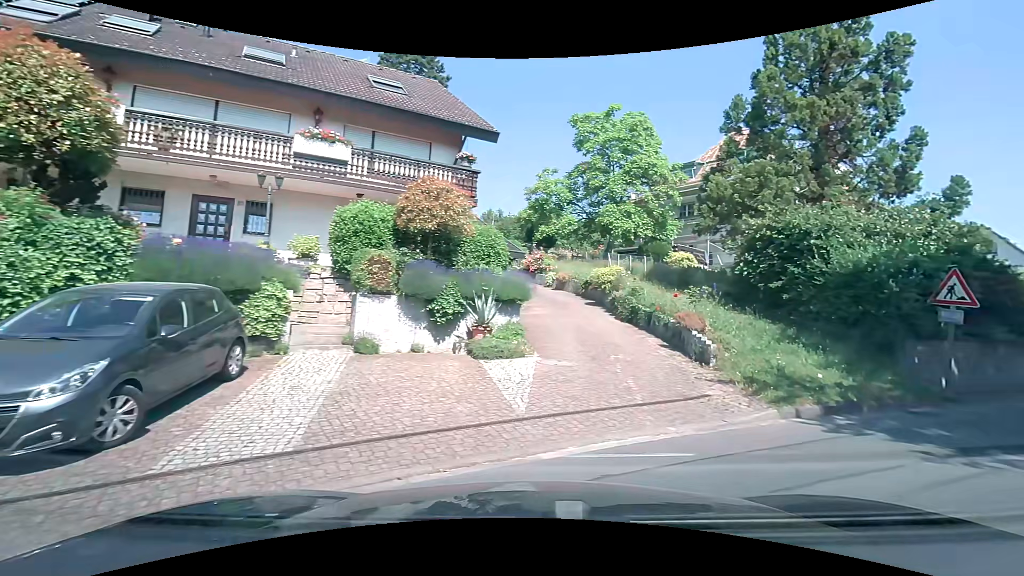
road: residential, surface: asphalt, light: Day
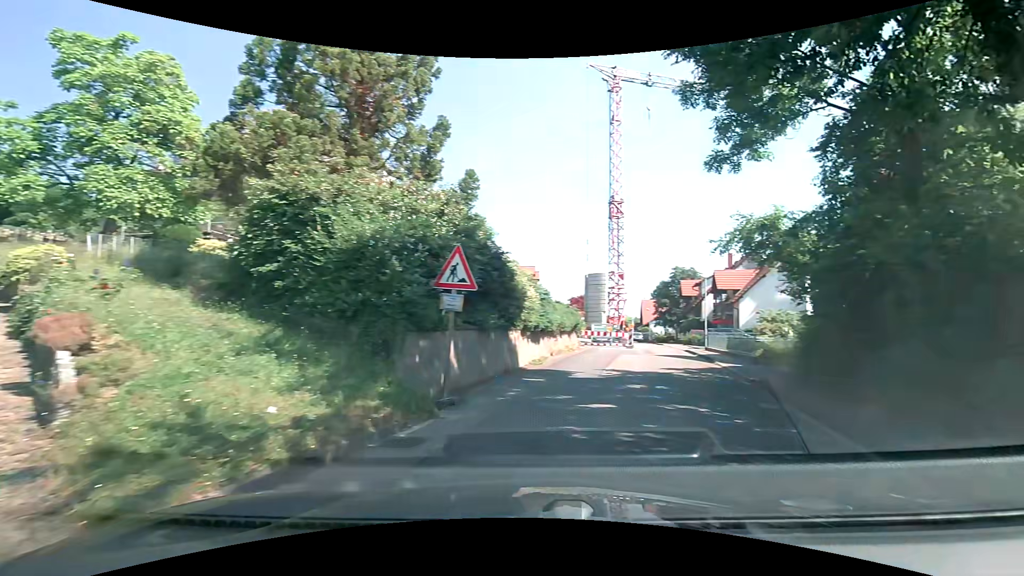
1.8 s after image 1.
(+2.1, +4.4) m; +48°
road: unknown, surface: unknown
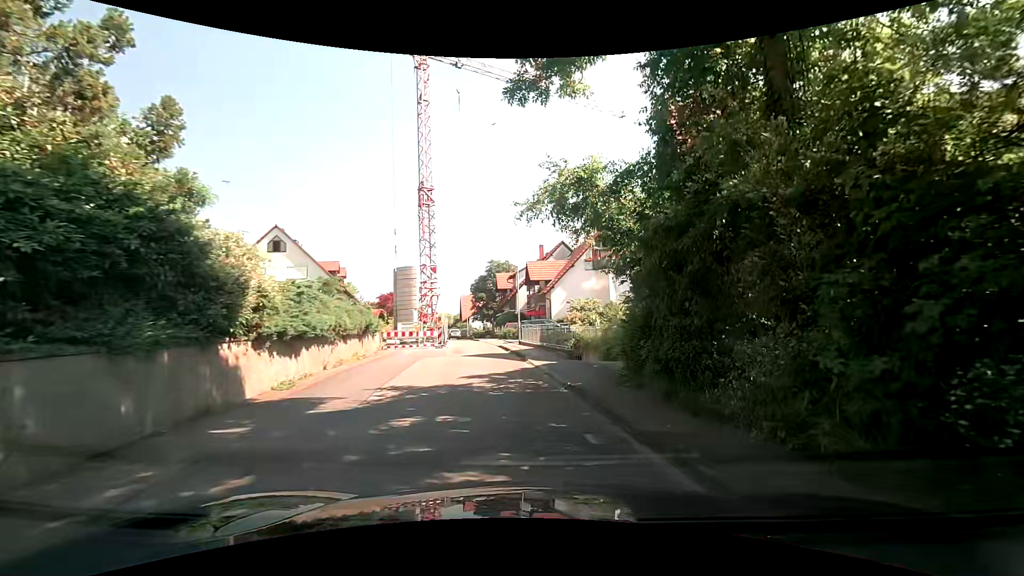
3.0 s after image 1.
(+0.9, +4.5) m; +18°
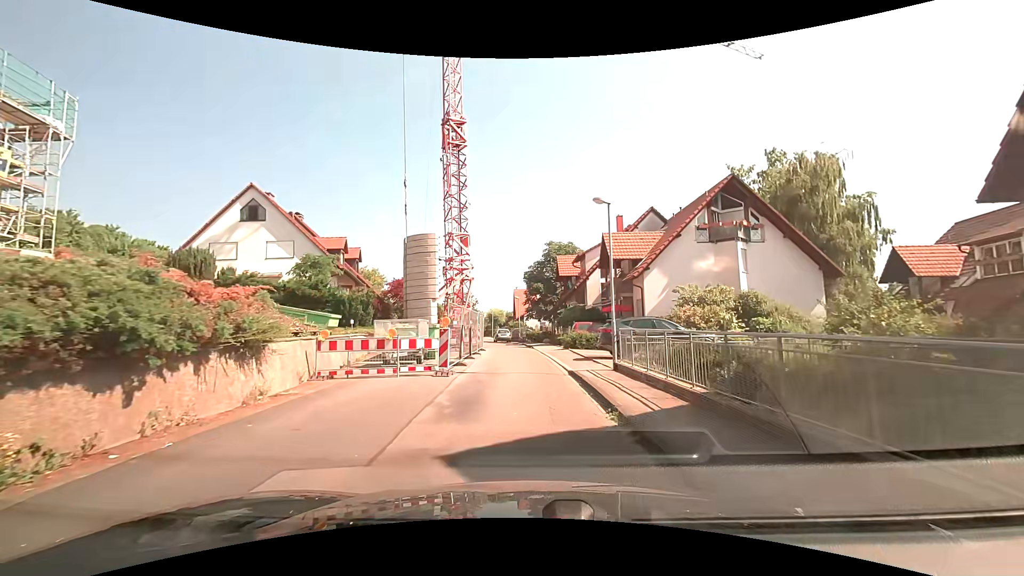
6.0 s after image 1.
(-1.3, +15.6) m; -8°
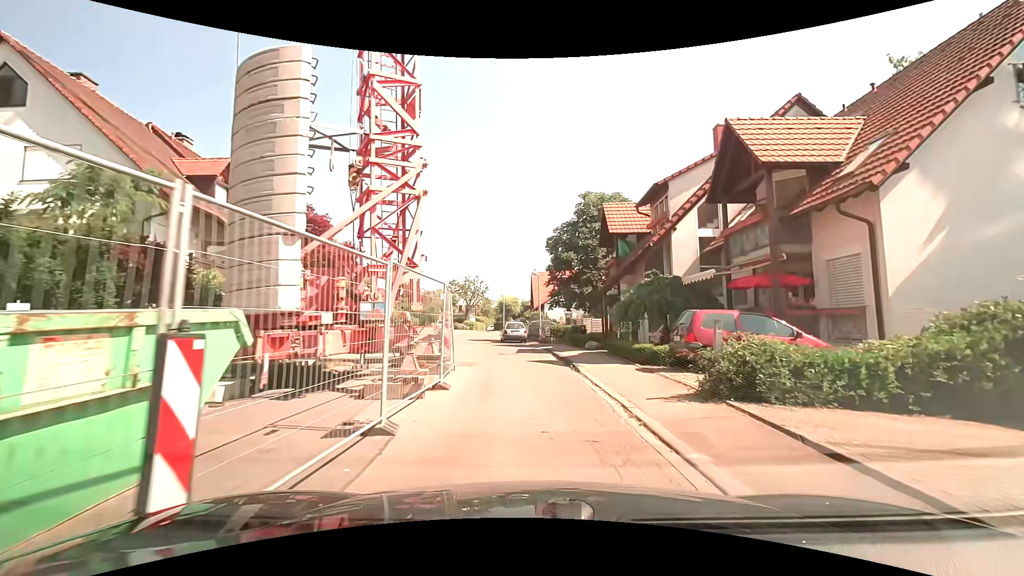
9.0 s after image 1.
(-0.2, +18.4) m; -2°
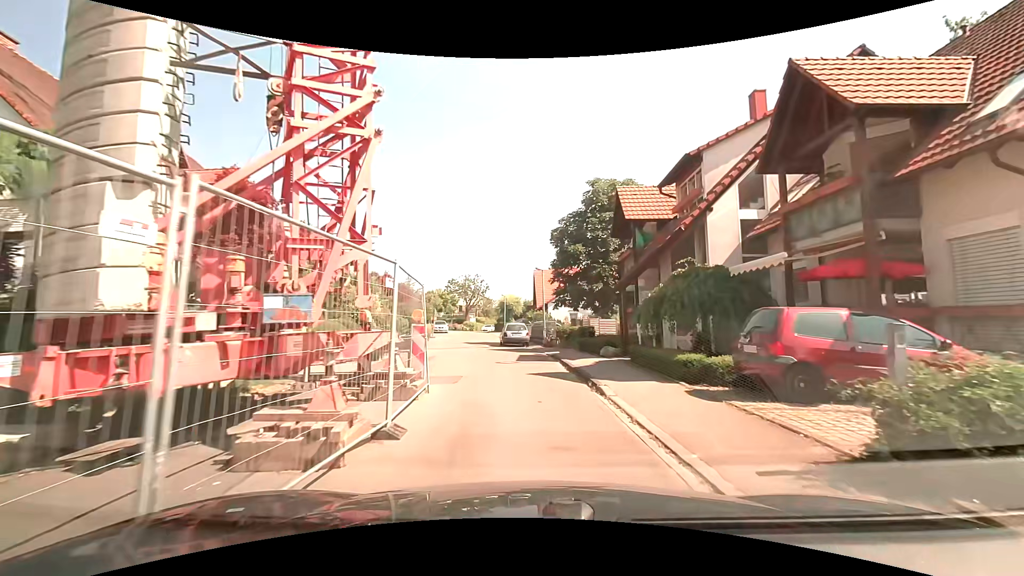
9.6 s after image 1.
(0.0, +3.7) m; +1°
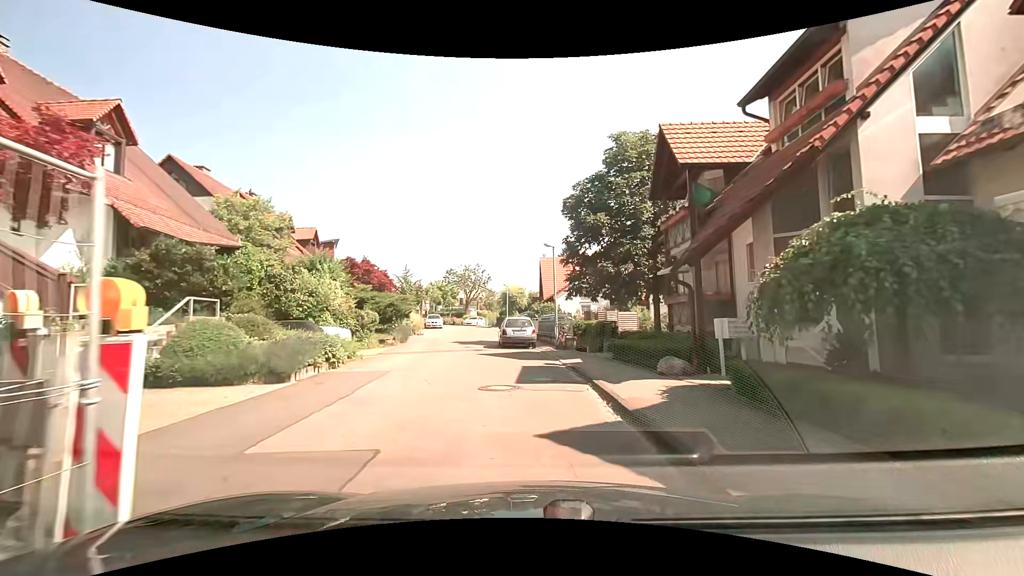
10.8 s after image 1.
(-0.1, +7.2) m; -1°
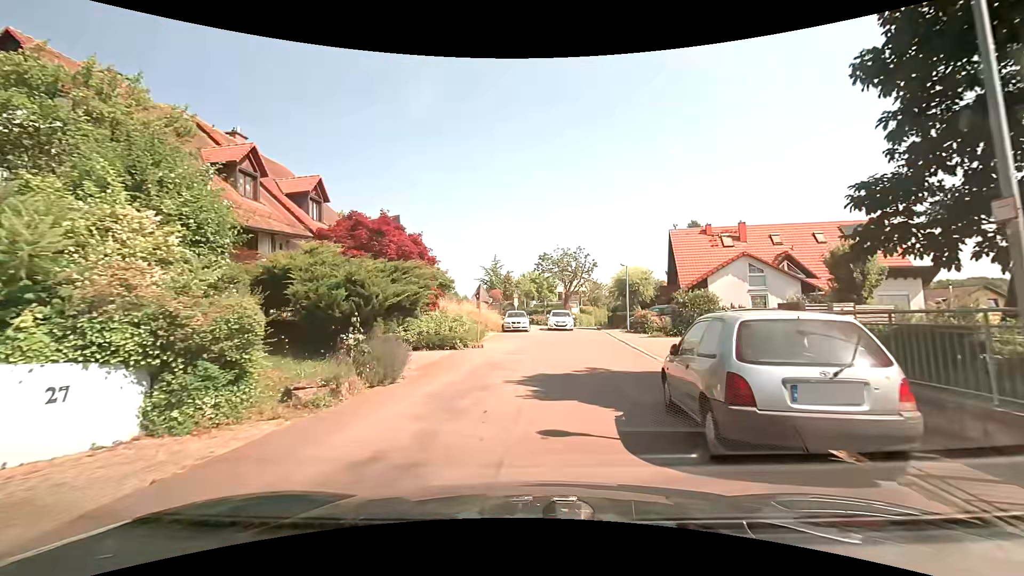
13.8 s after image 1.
(-1.5, +17.4) m; -10°
